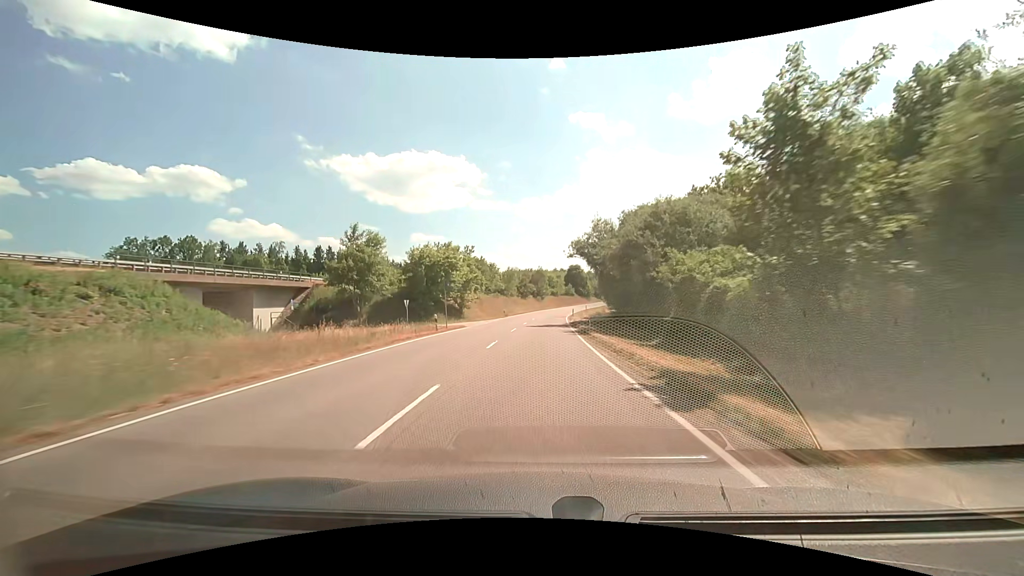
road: unclassified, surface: asphalt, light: Day
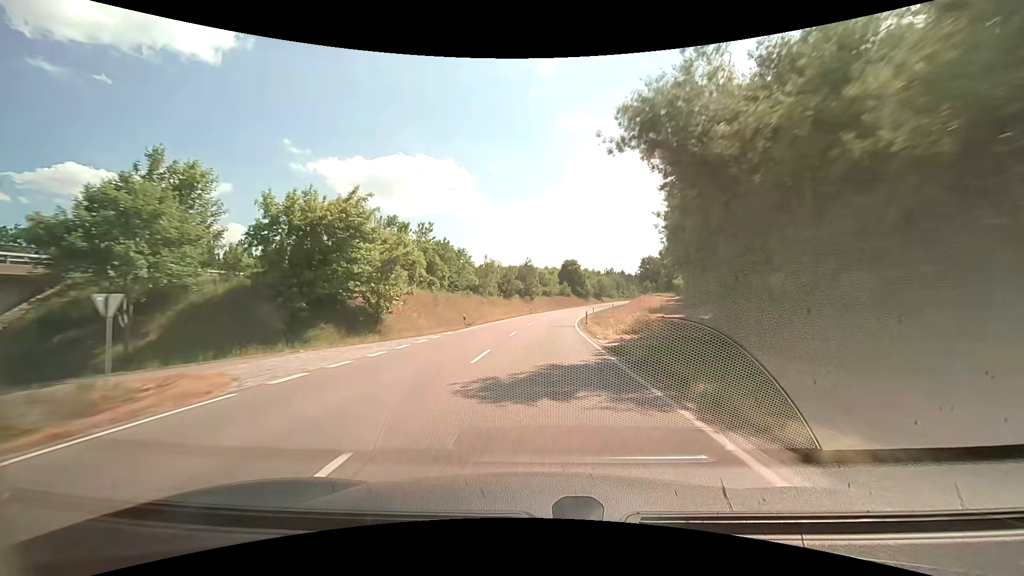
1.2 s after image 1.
(+0.2, +28.1) m; +1°
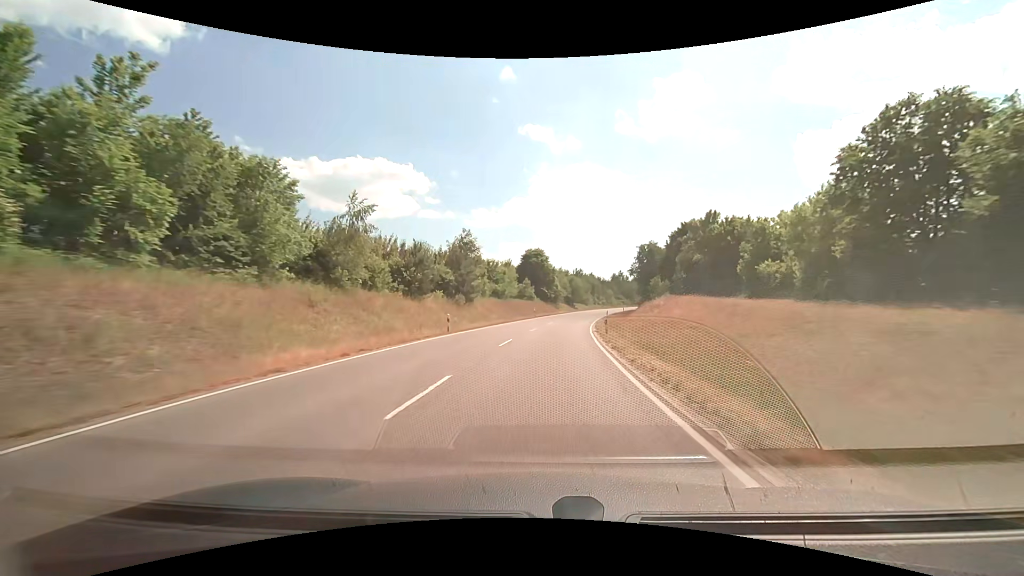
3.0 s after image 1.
(+1.5, +42.5) m; +5°
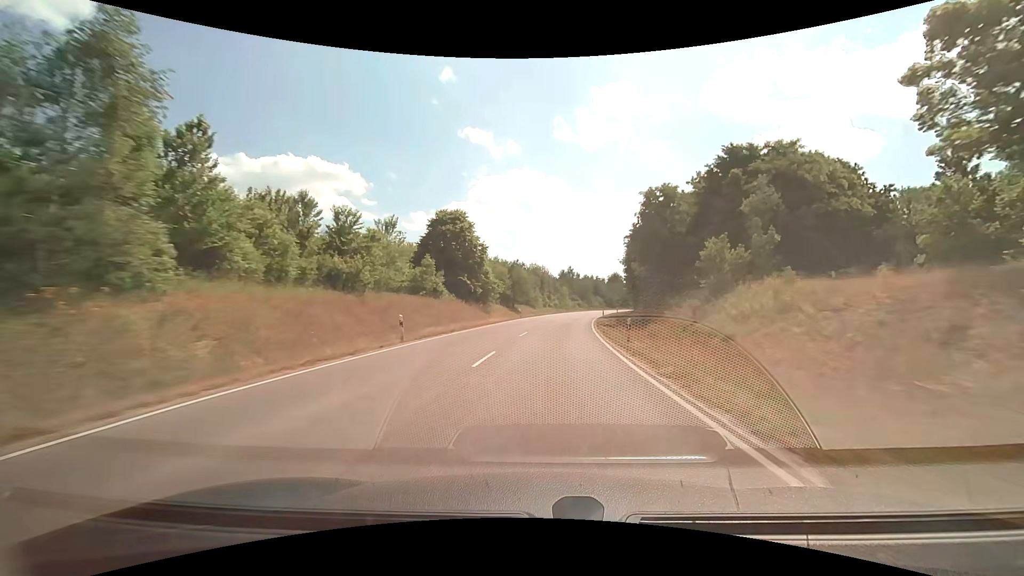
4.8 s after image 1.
(+2.6, +42.6) m; +7°
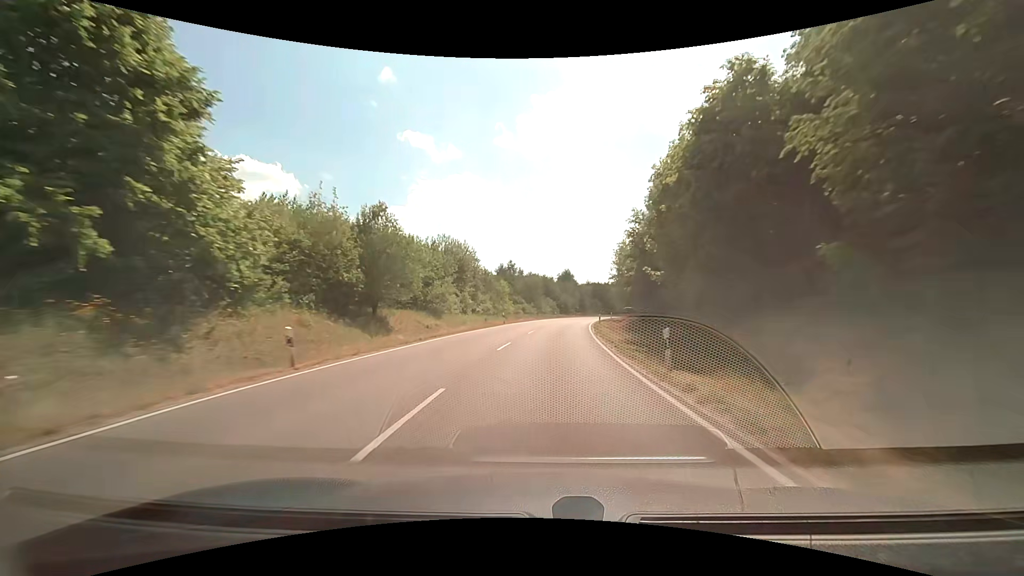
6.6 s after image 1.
(+2.6, +42.4) m; +7°
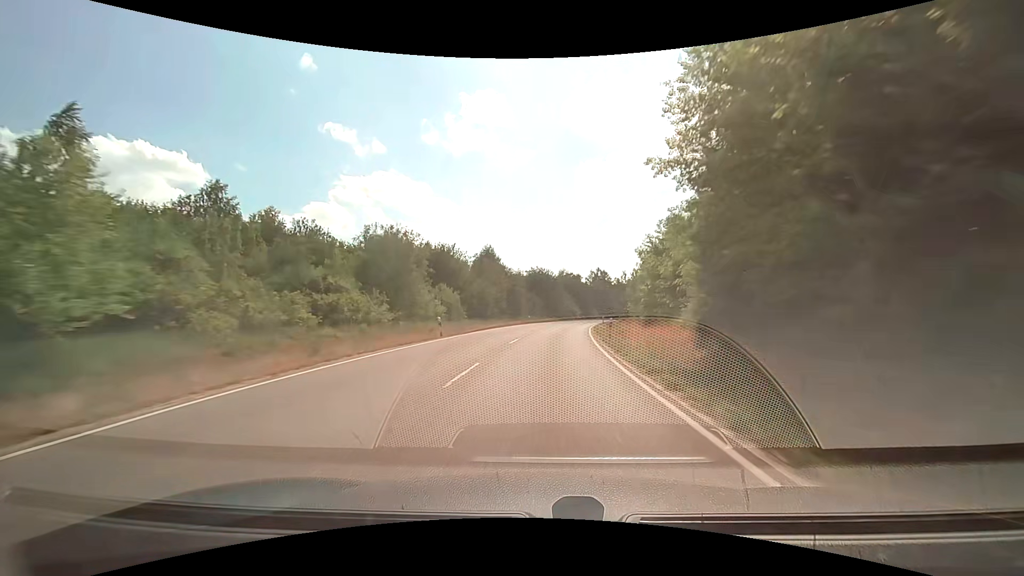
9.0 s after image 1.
(+4.2, +55.5) m; +9°
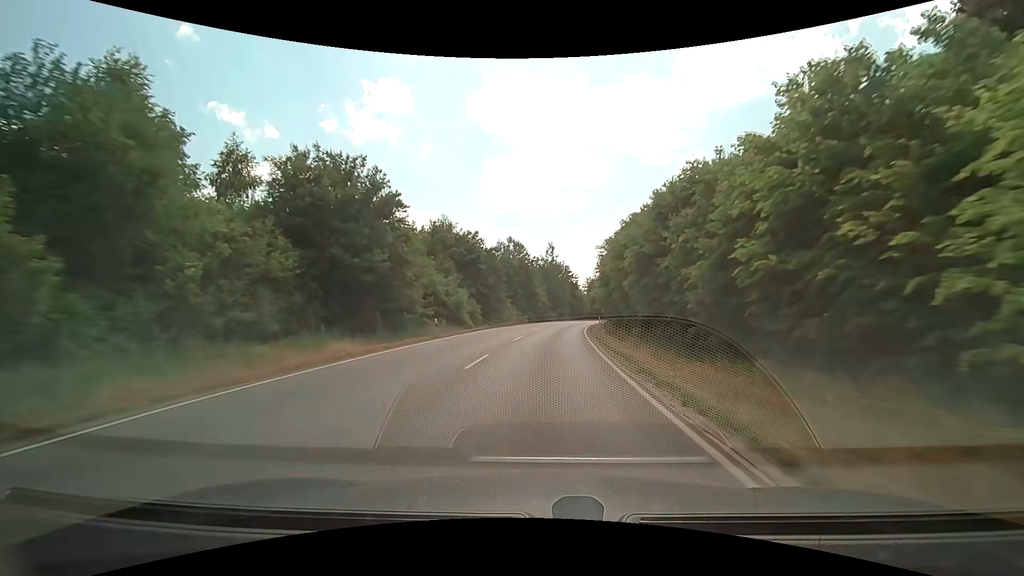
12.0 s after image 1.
(+6.4, +68.4) m; +11°
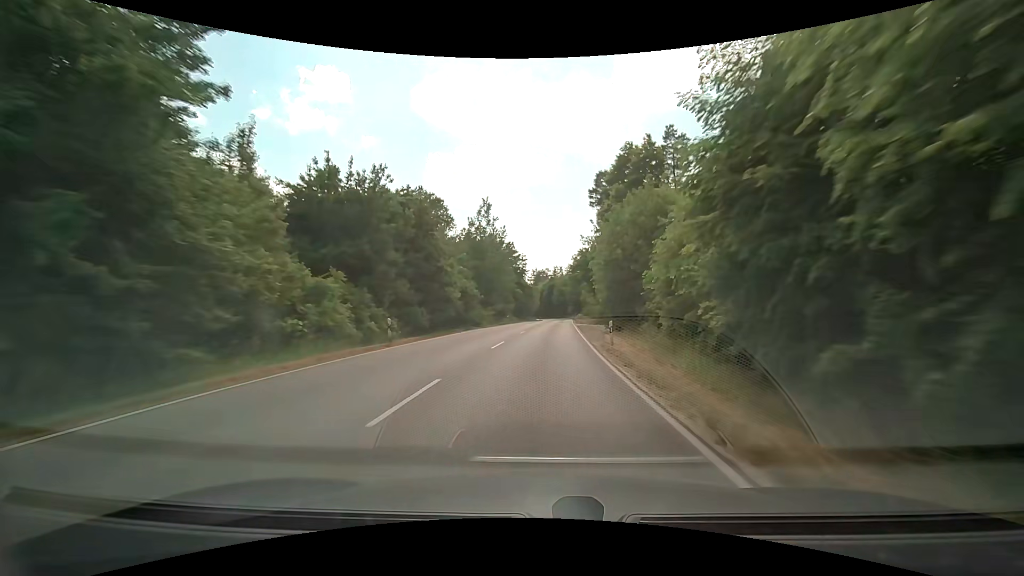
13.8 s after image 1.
(+2.3, +41.4) m; +6°
(0, +10) (0, +20) (+1, +30) (+1, +40) (+2, +50) (+3, +60) (+3, +70) (+4, +80) (+4, +90) (+5, +100) m
